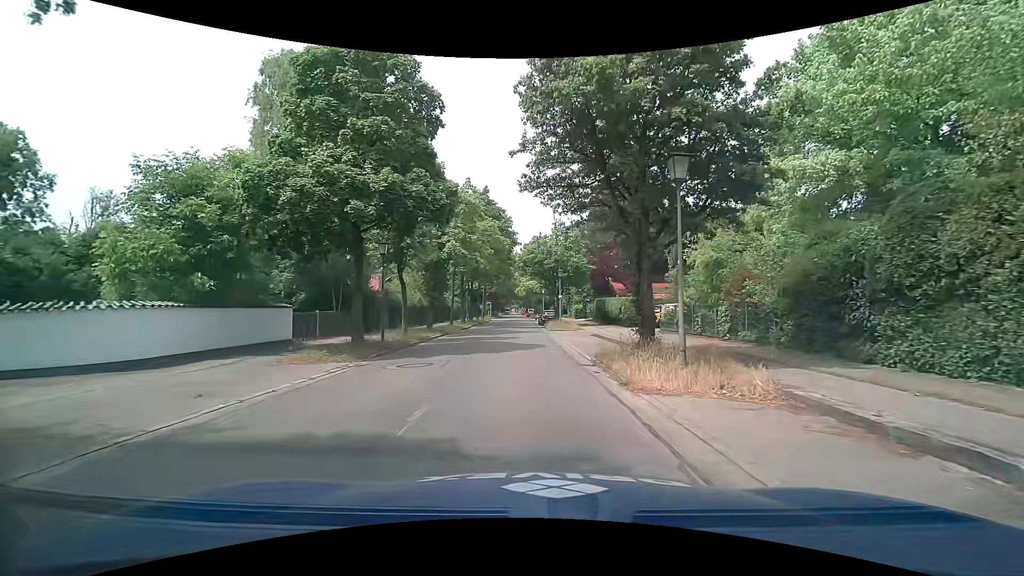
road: tertiary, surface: asphalt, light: Day
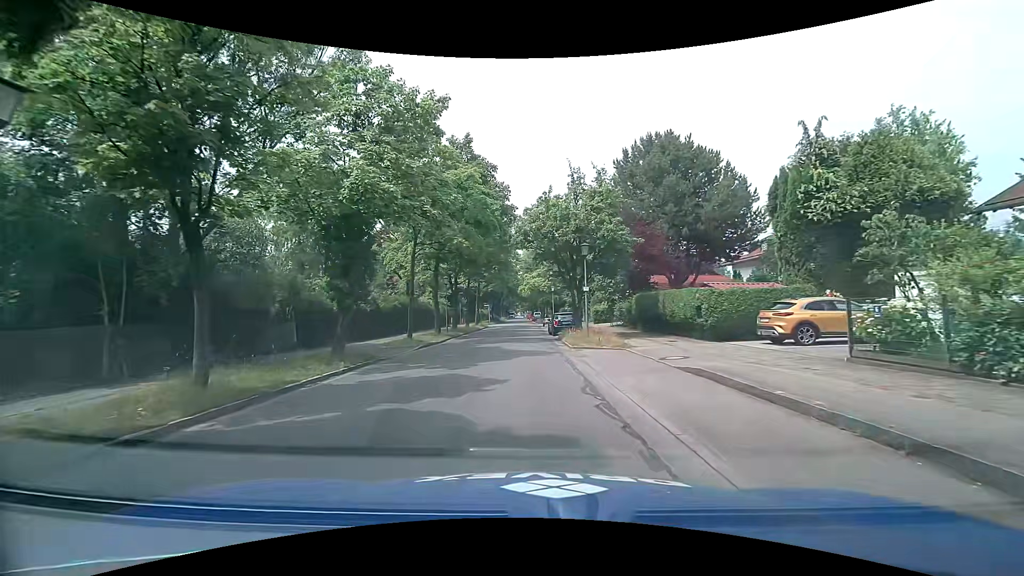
(-0.2, +15.3) m; -3°
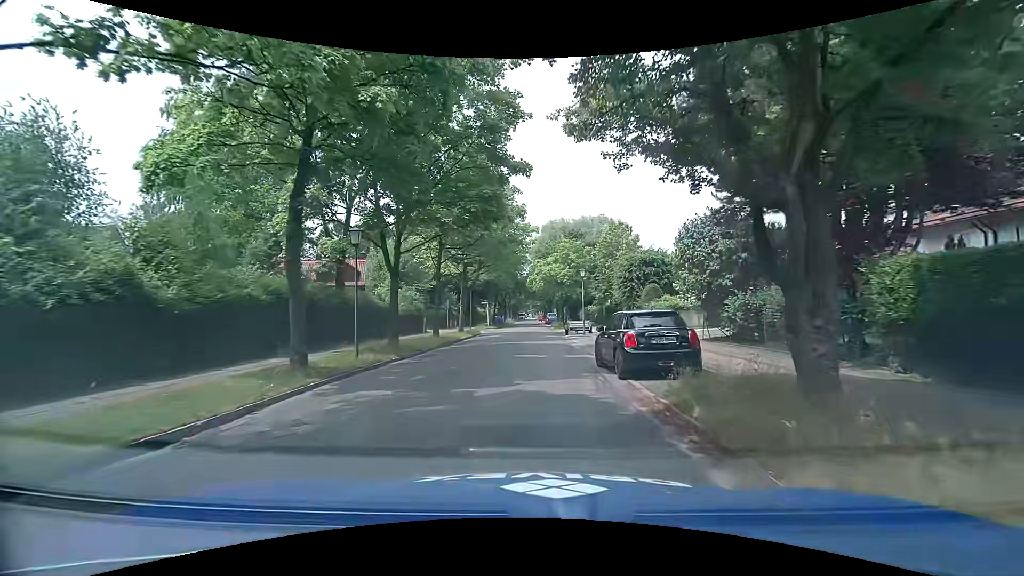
(+0.2, +20.8) m; 0°
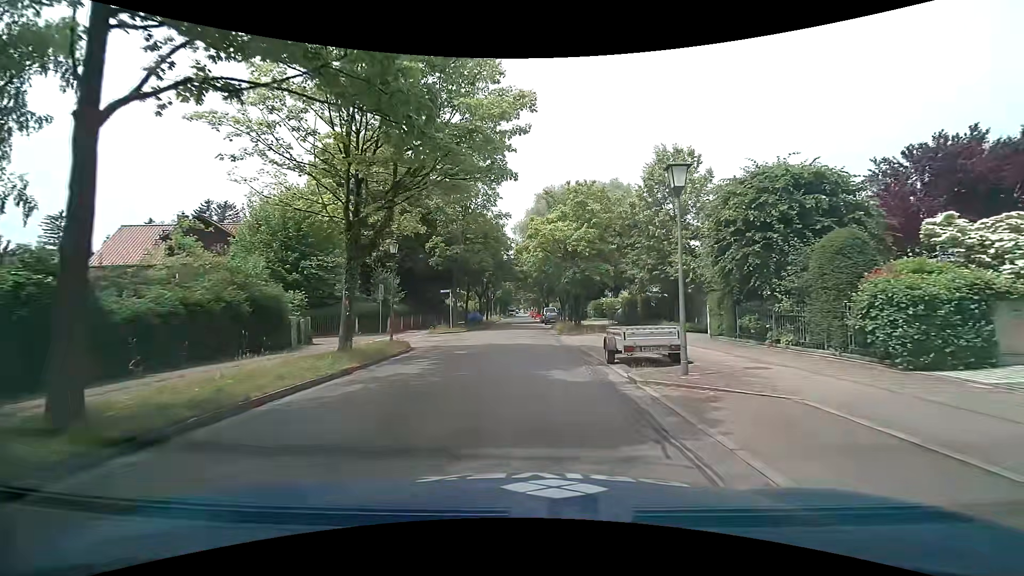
(0.0, +22.1) m; +1°
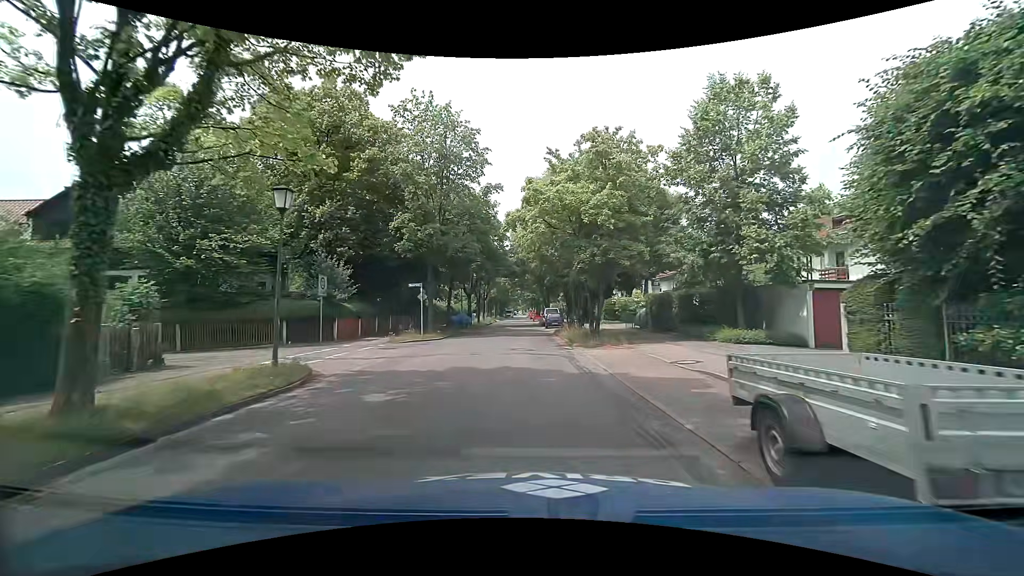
(-0.1, +9.1) m; -2°
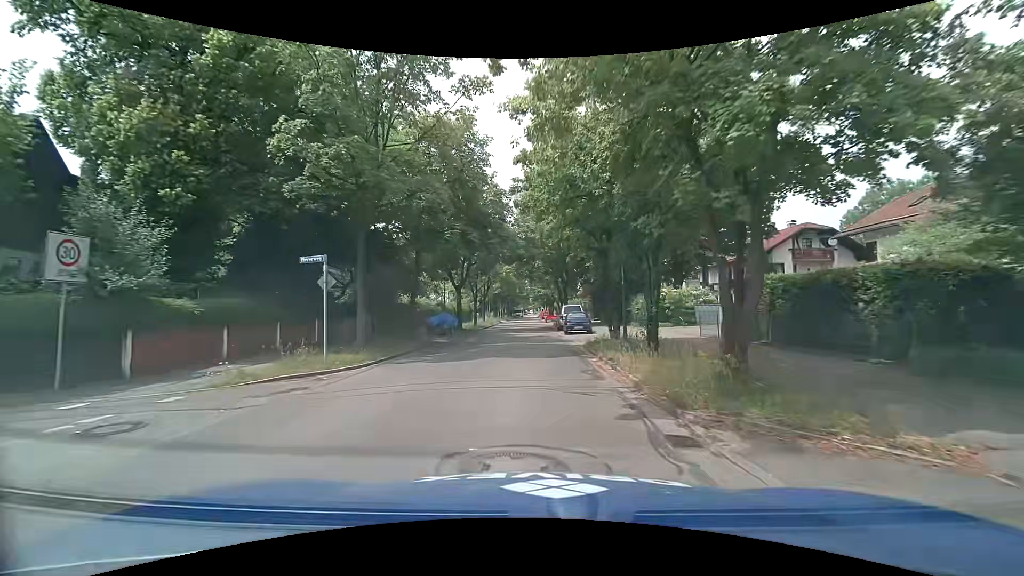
(+0.3, +13.9) m; 0°
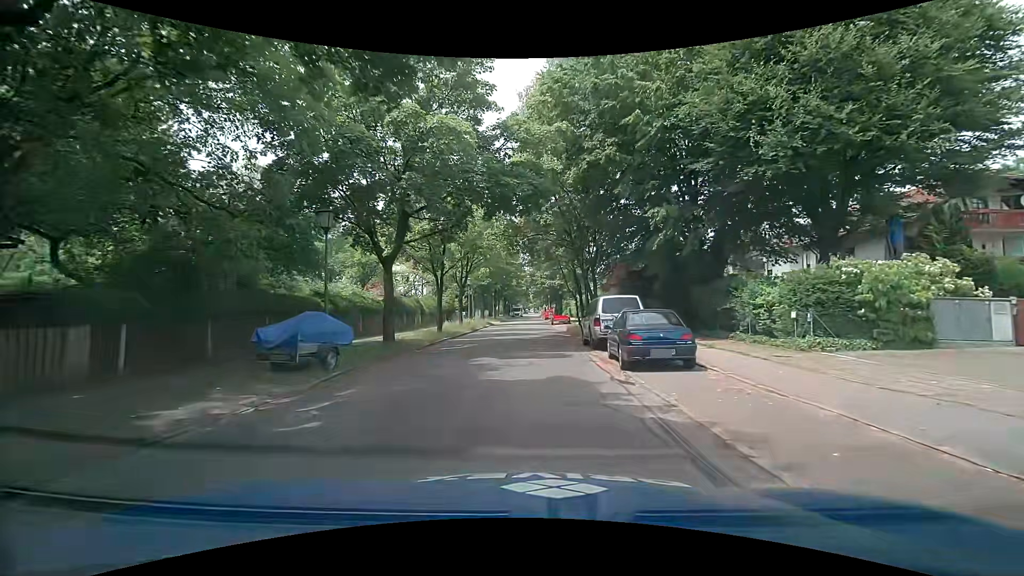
(0.0, +18.8) m; 0°
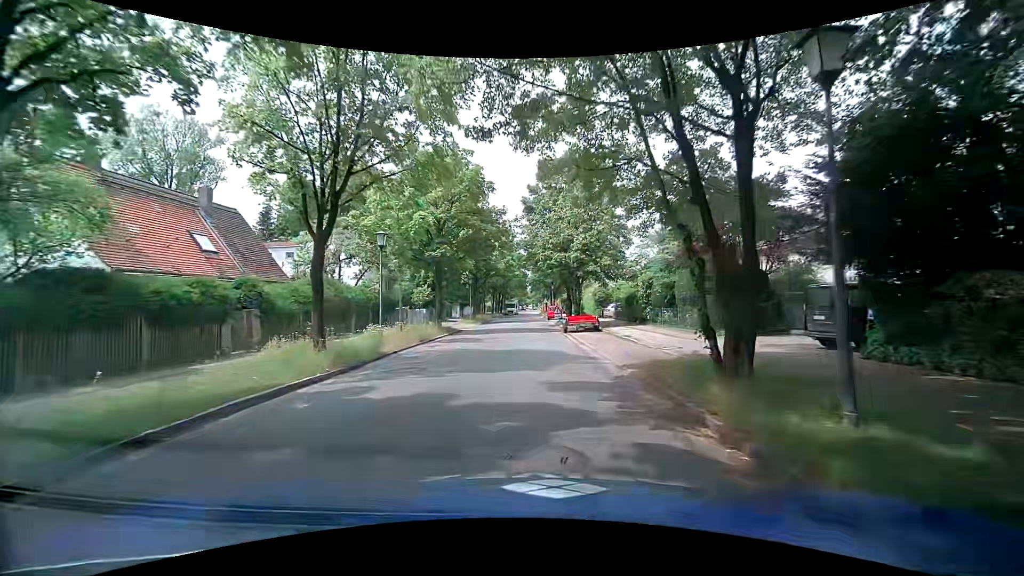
(+0.3, +24.1) m; -1°
(0, +10) (+1, +20) (+1, +30) (+1, +40) (+1, +50) (+2, +60) (+2, +70) (+2, +80) (+3, +90) (+3, +100) m
